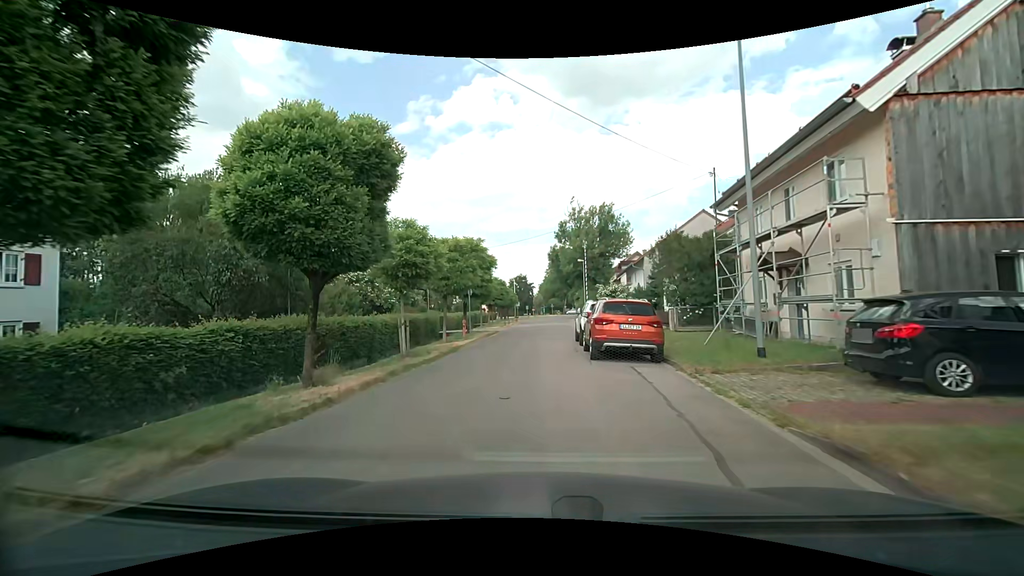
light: Day
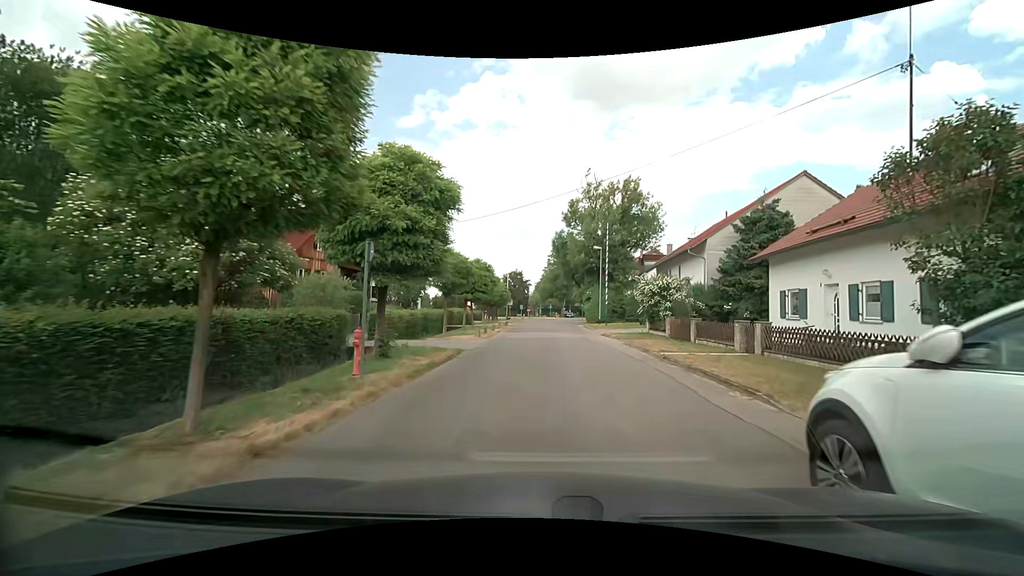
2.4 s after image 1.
(-0.6, +17.3) m; 0°
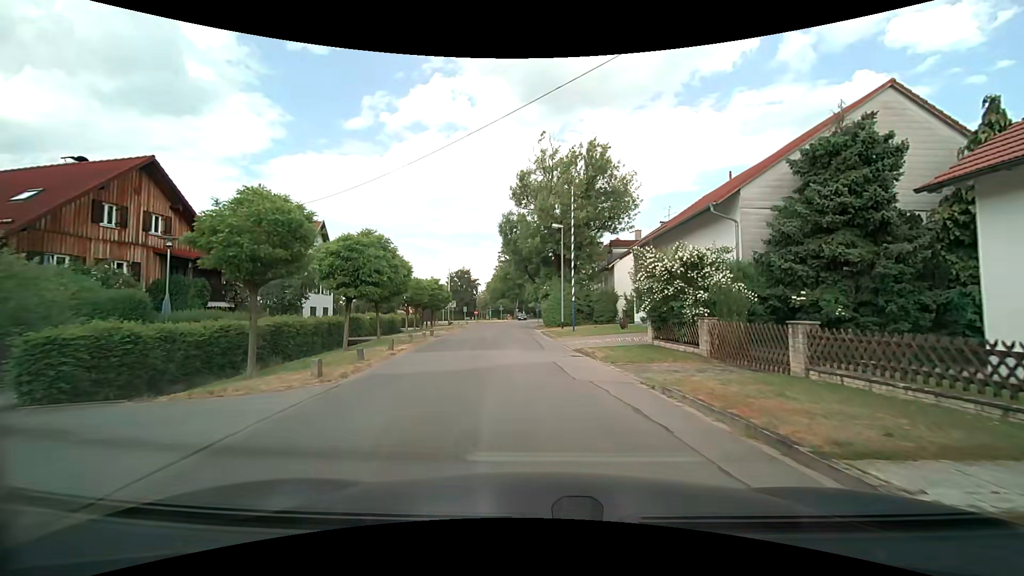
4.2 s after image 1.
(+1.0, +13.4) m; +6°
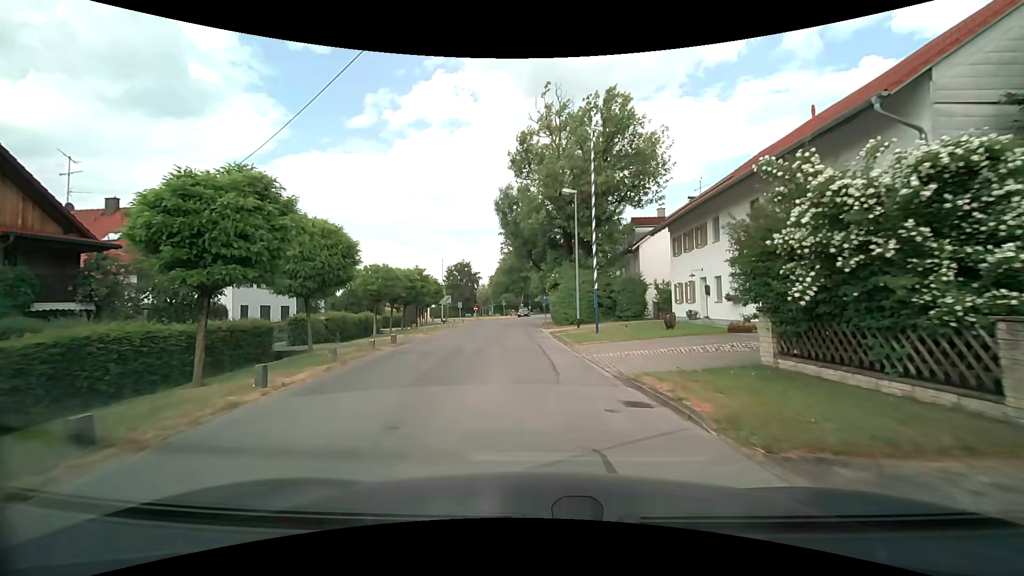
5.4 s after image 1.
(0.0, +9.3) m; -1°
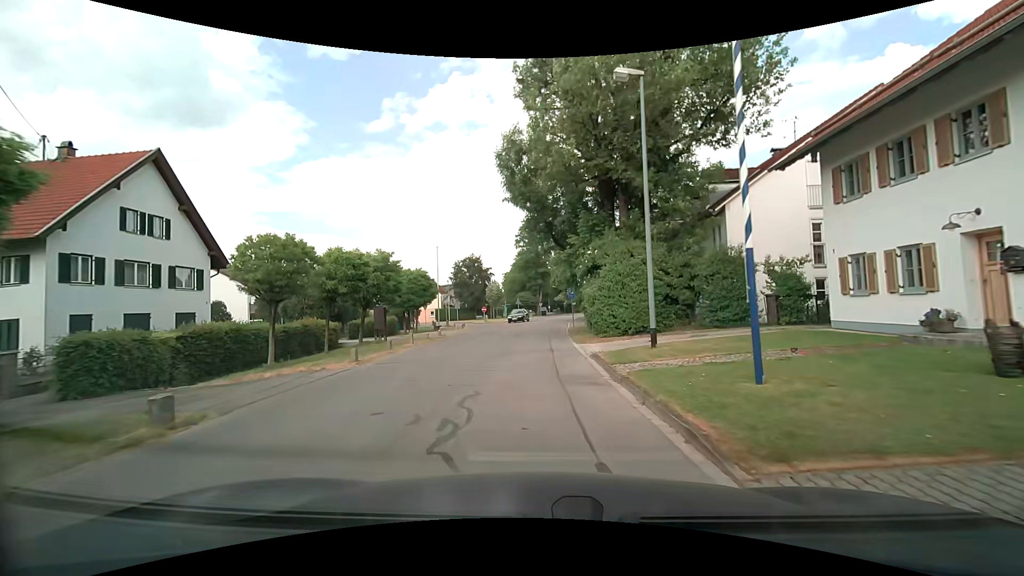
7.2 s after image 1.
(-0.3, +14.0) m; -2°
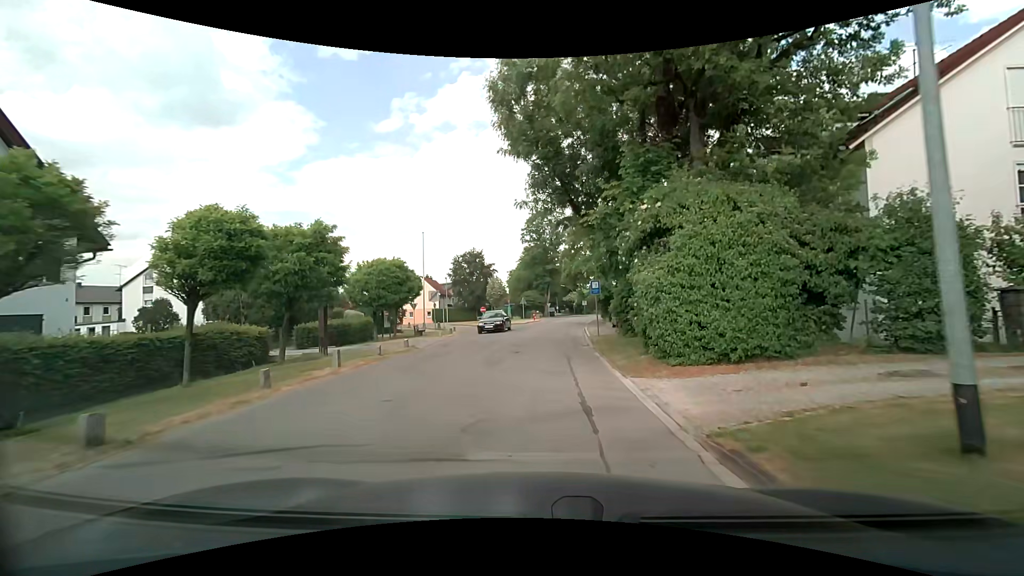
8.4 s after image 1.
(-0.1, +9.4) m; 0°
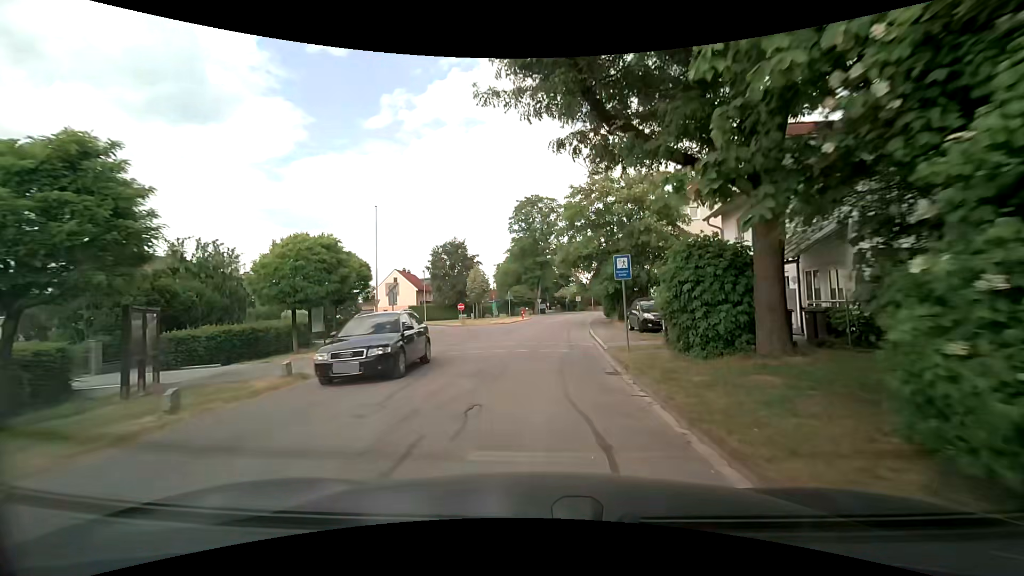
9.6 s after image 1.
(0.0, +9.5) m; 0°
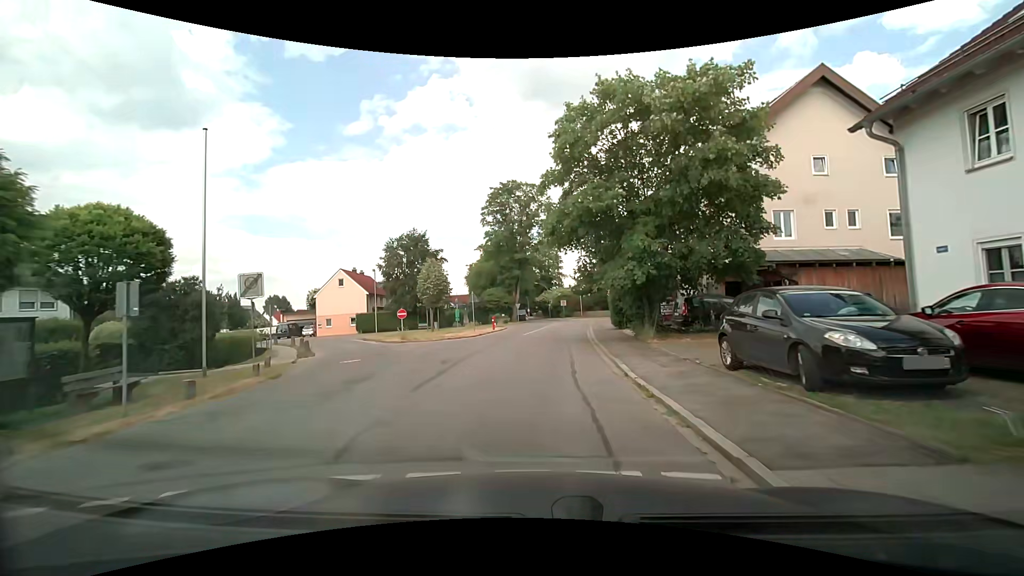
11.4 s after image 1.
(+0.4, +14.3) m; +3°
